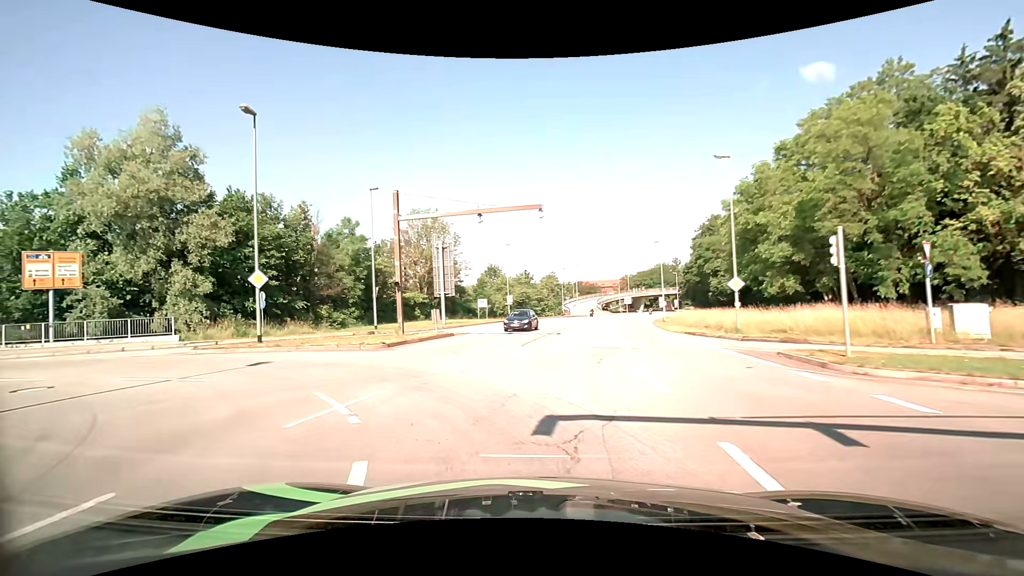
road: primary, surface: asphalt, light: Day
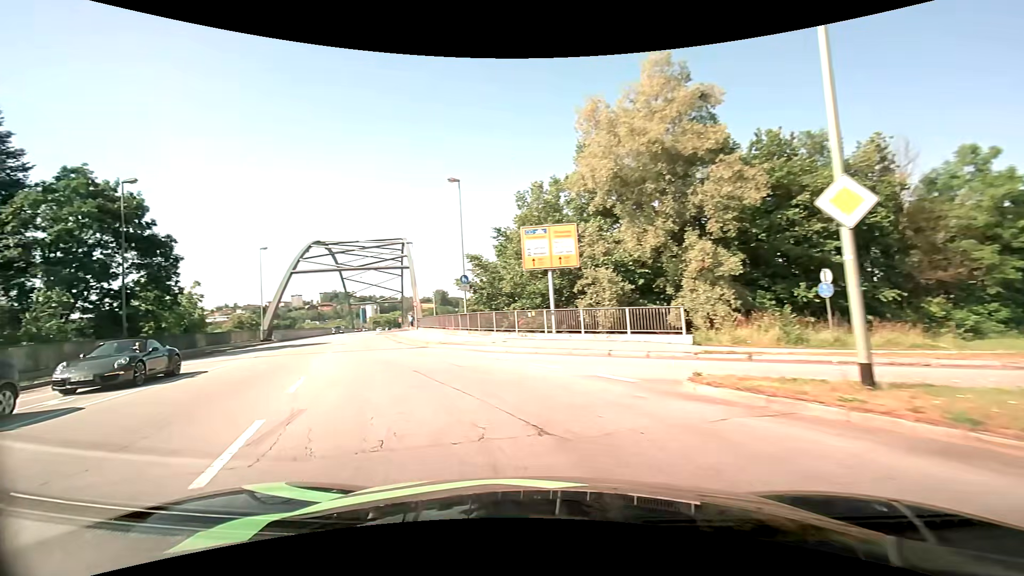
(-6.9, +13.6) m; -58°
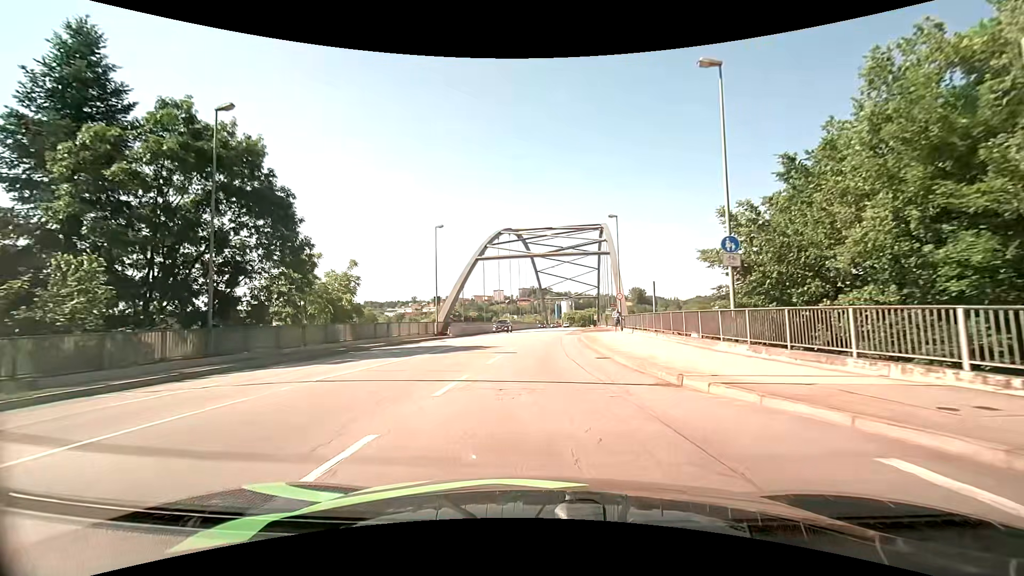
(-3.6, +14.2) m; -22°
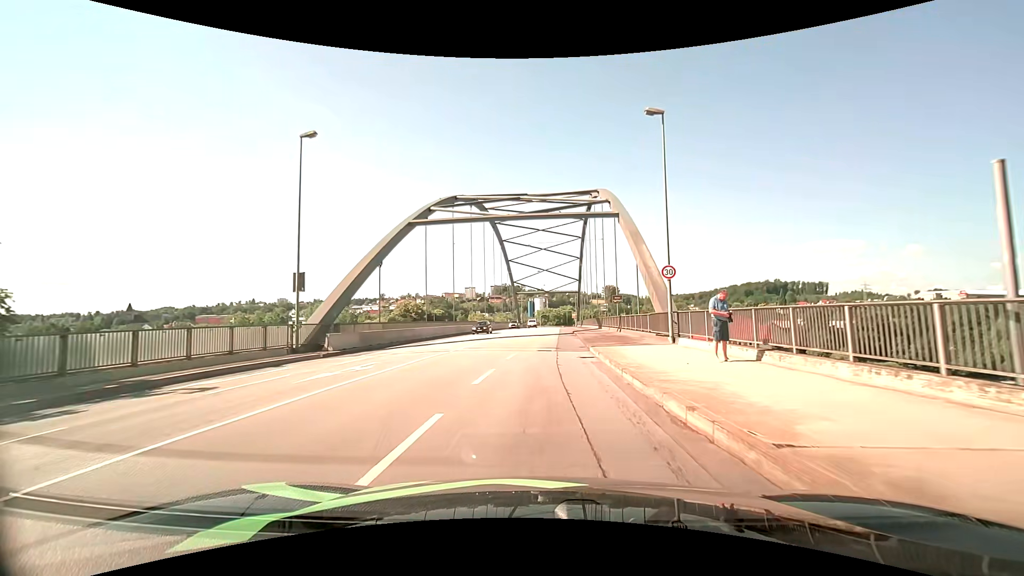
(+0.3, +22.8) m; +3°
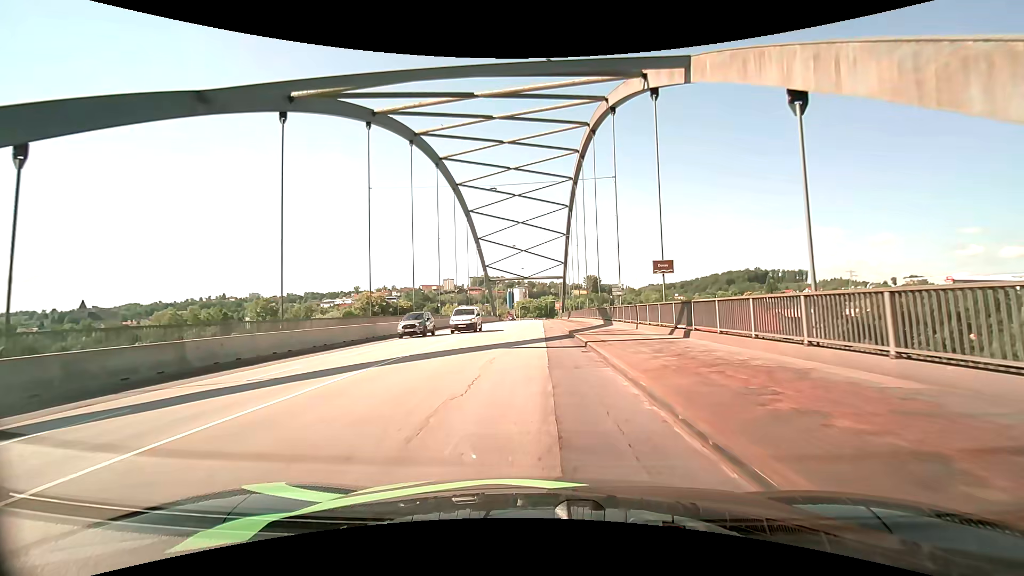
(+0.6, +22.7) m; +2°
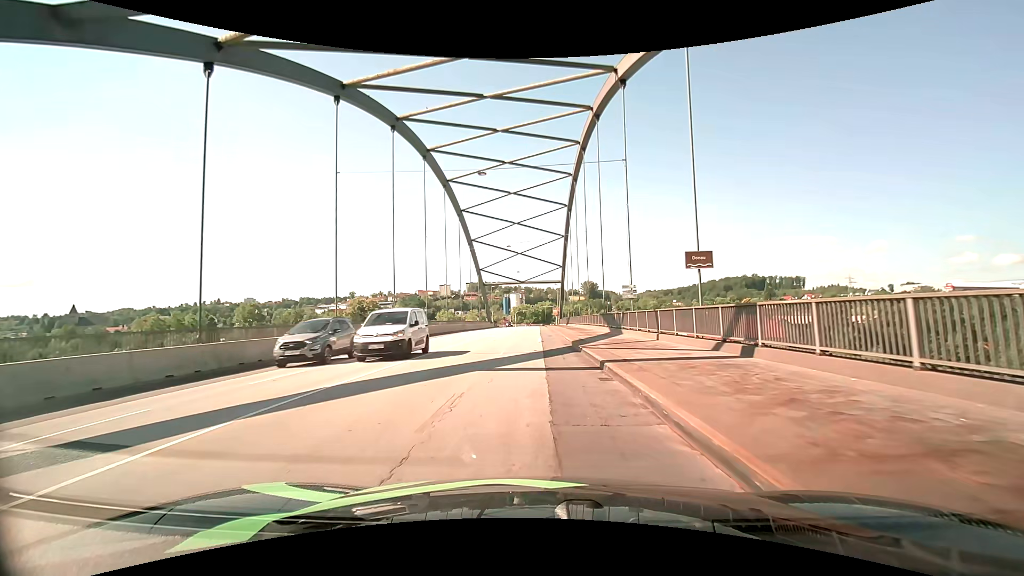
(0.0, +5.4) m; 0°
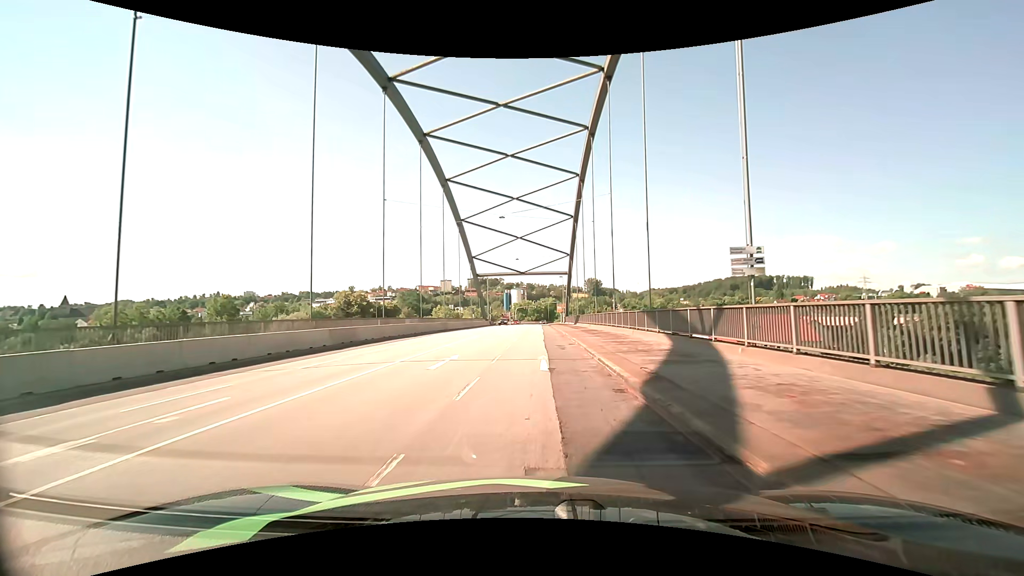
(0.0, +15.8) m; 0°
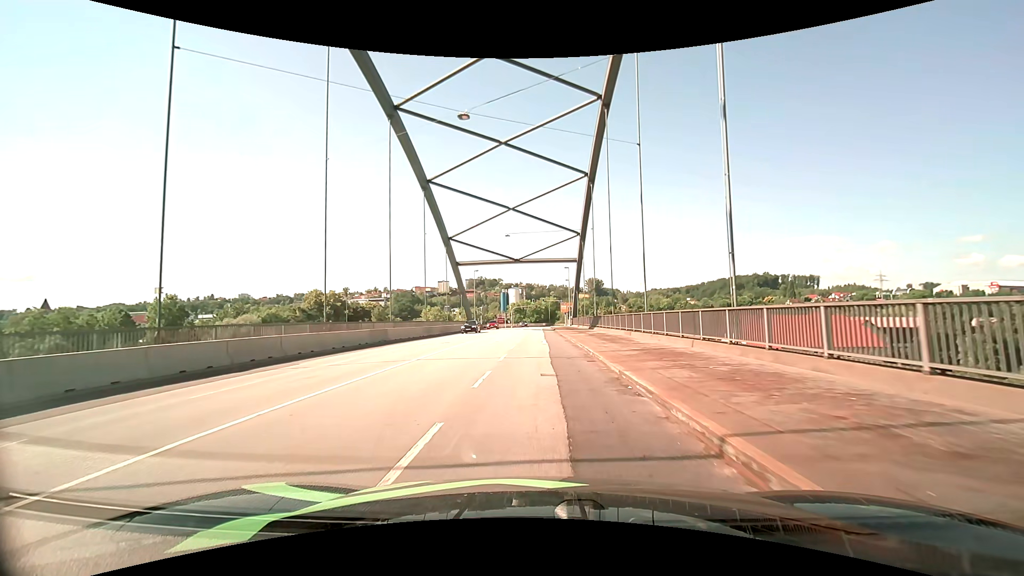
(0.0, +22.8) m; 0°
(0, +10) (0, +20) (0, +30) (0, +40) (0, +50) (0, +60) (0, +70) (0, +80) (0, +90) (+1, +100) m
